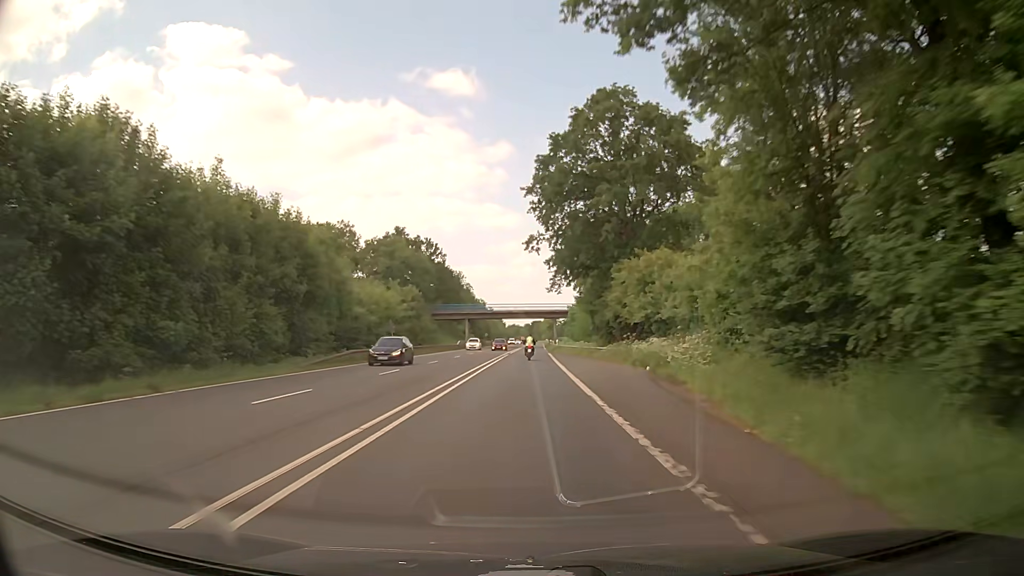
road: primary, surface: asphalt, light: Day
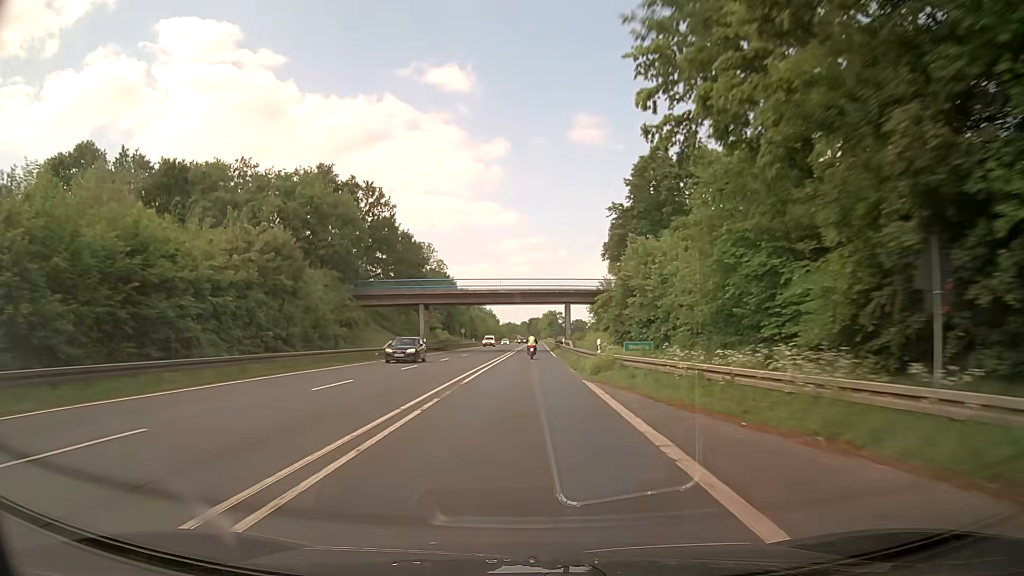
(+0.1, +45.1) m; 0°
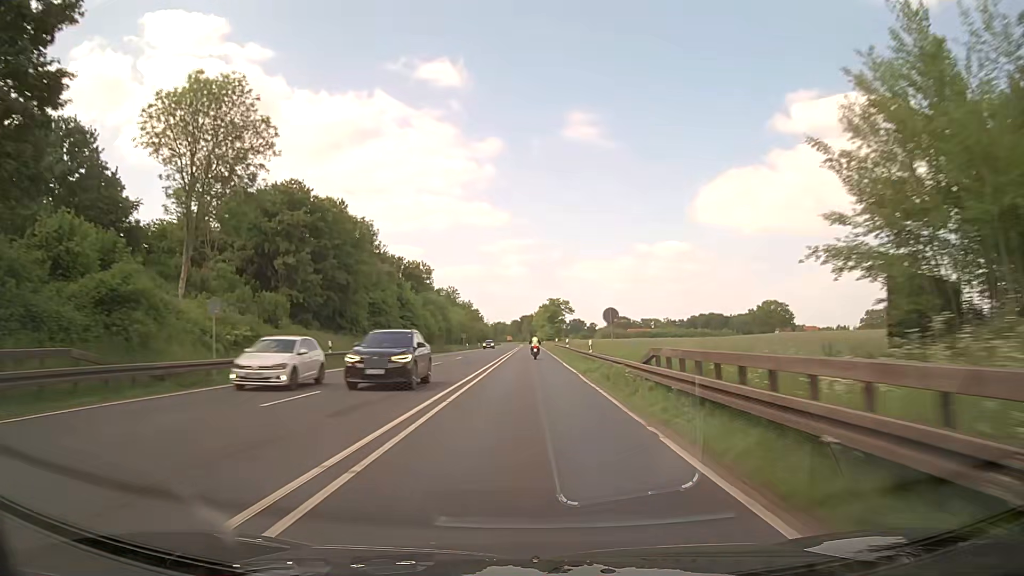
(+0.8, +76.6) m; 0°
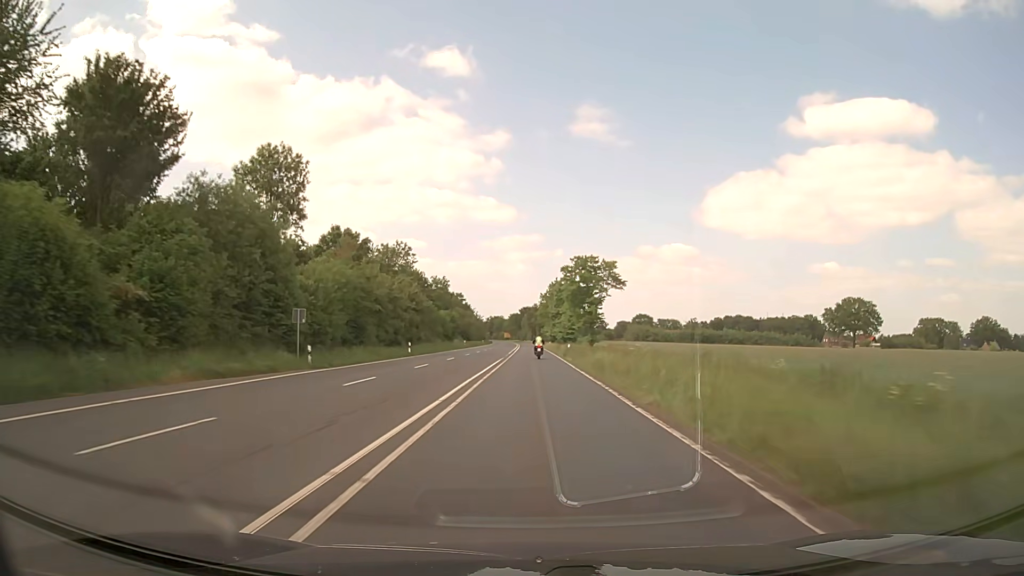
(+1.4, +79.3) m; +1°
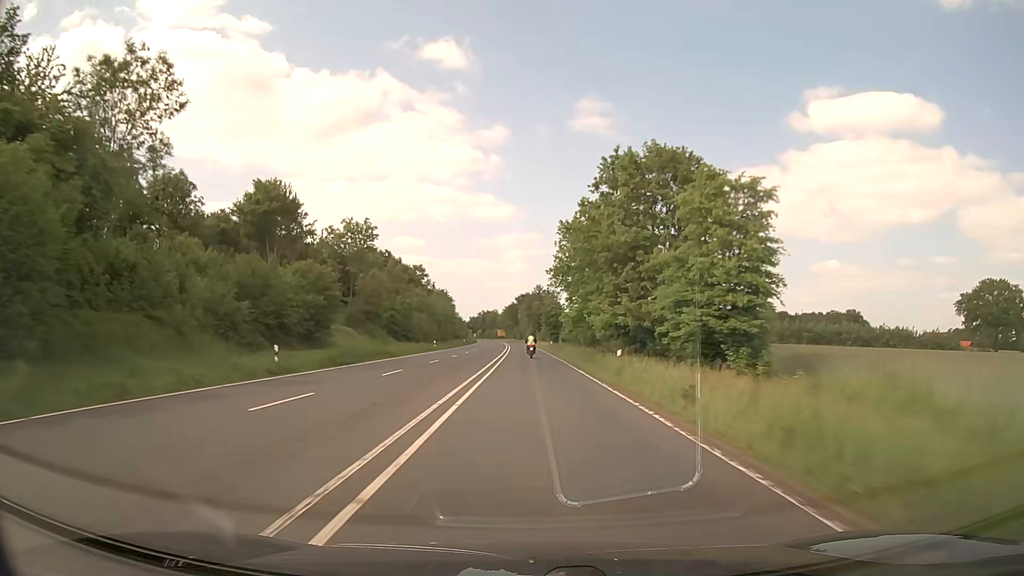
(+0.1, +79.5) m; 0°
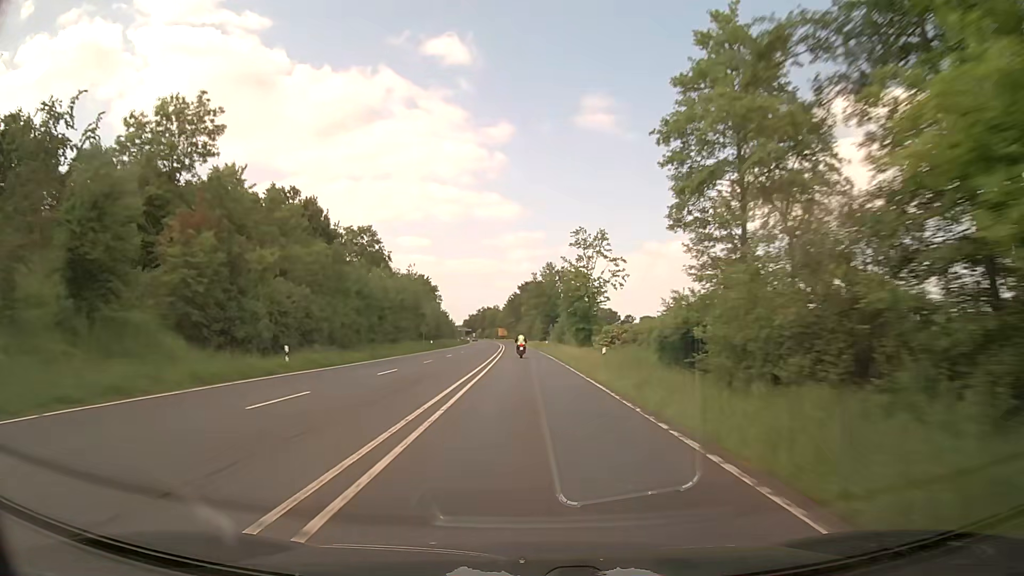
(-0.1, +48.2) m; -1°
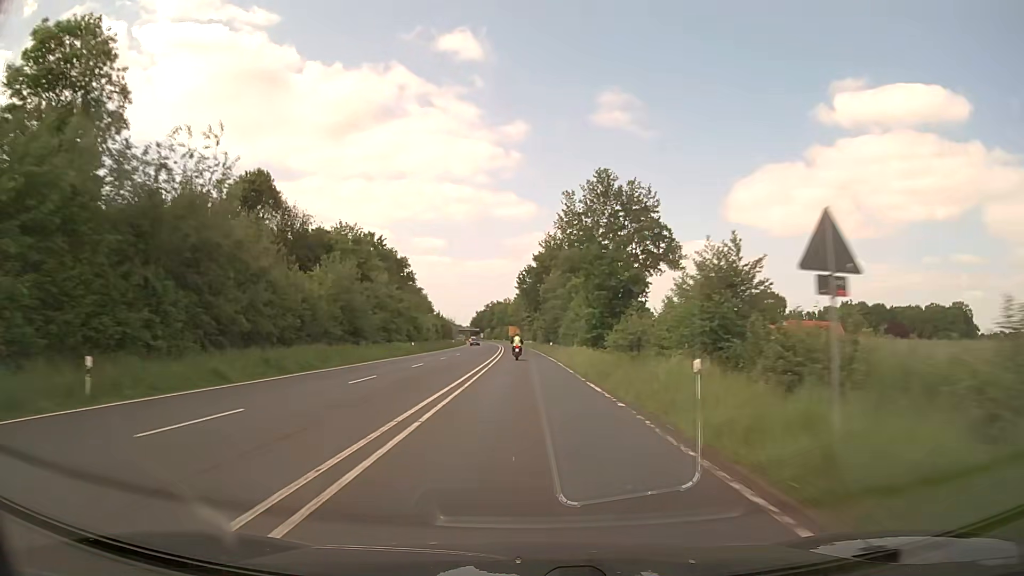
(-0.5, +64.4) m; -1°
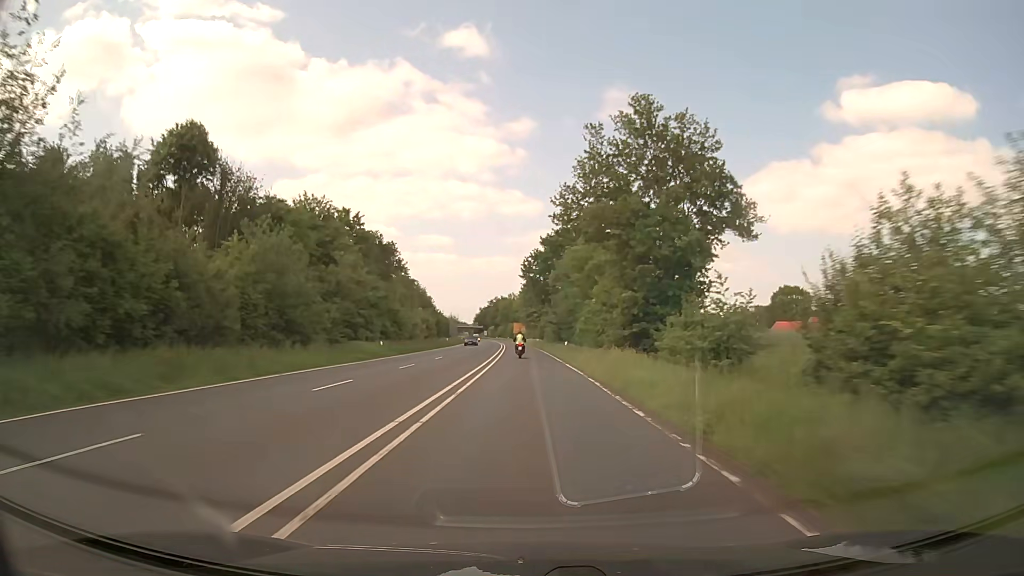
(0.0, +16.0) m; 0°
(0, +10) (0, +20) (0, +30) (0, +40) (-1, +50) (-1, +60) (-1, +70) (-1, +80) (-2, +90) (-2, +100) m
